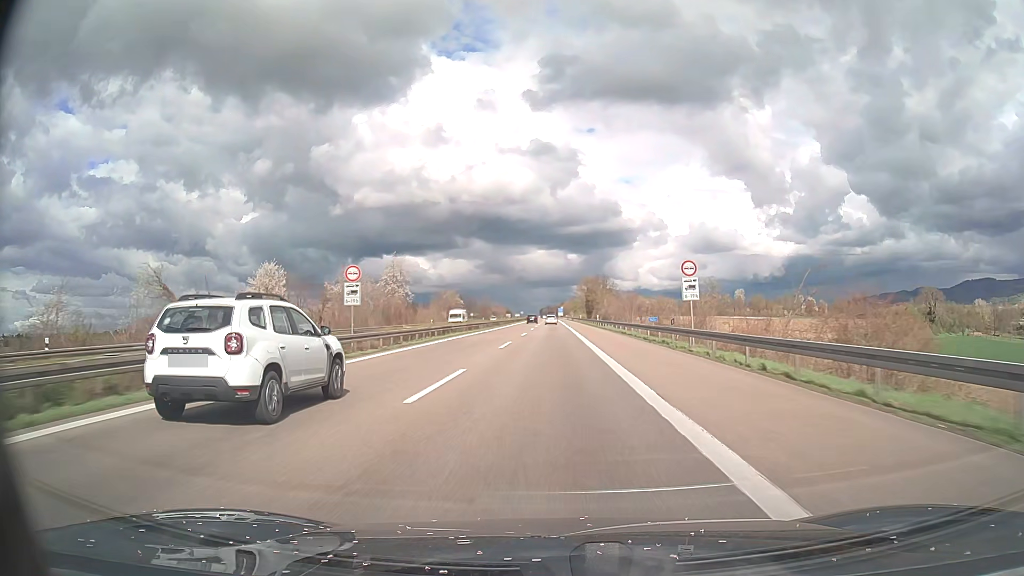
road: motorway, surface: asphalt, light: Day
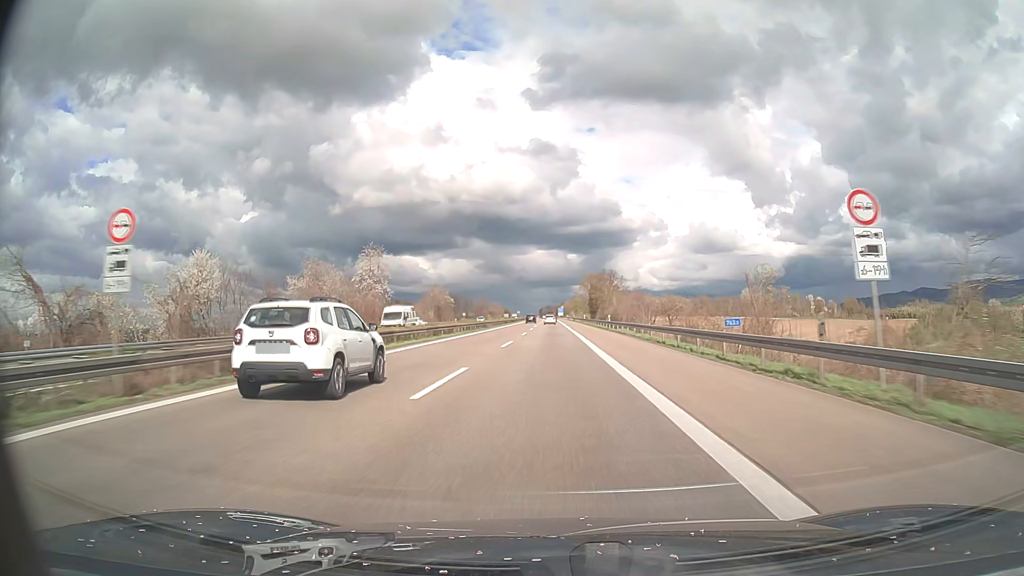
(0.0, +17.4) m; 0°
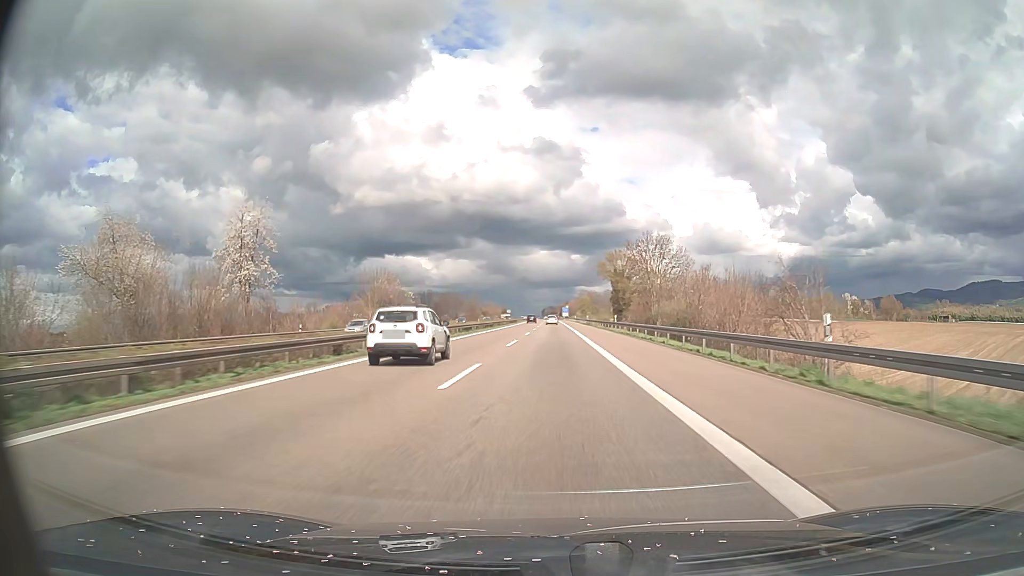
(-0.1, +52.3) m; 0°
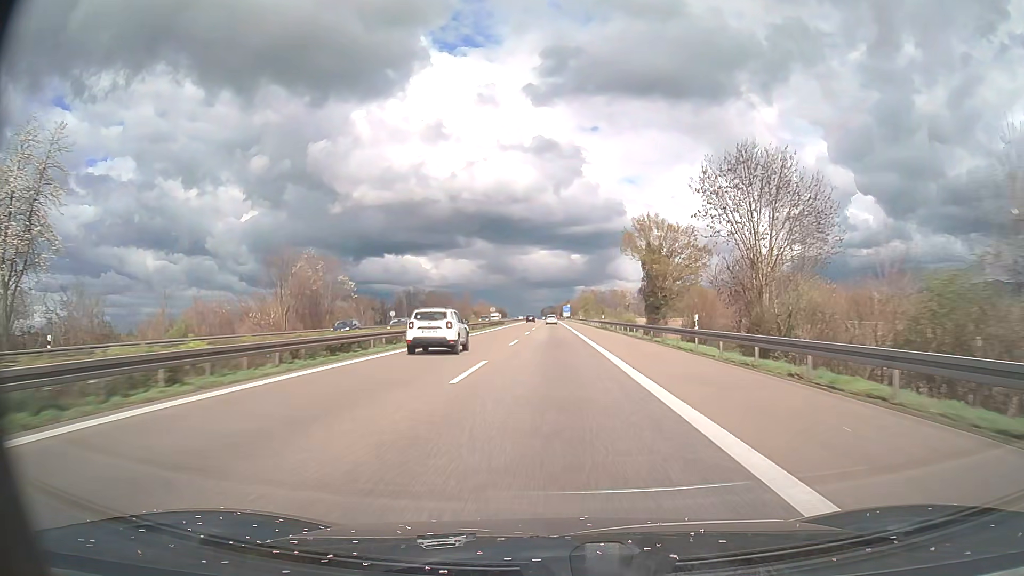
(0.0, +34.8) m; 0°
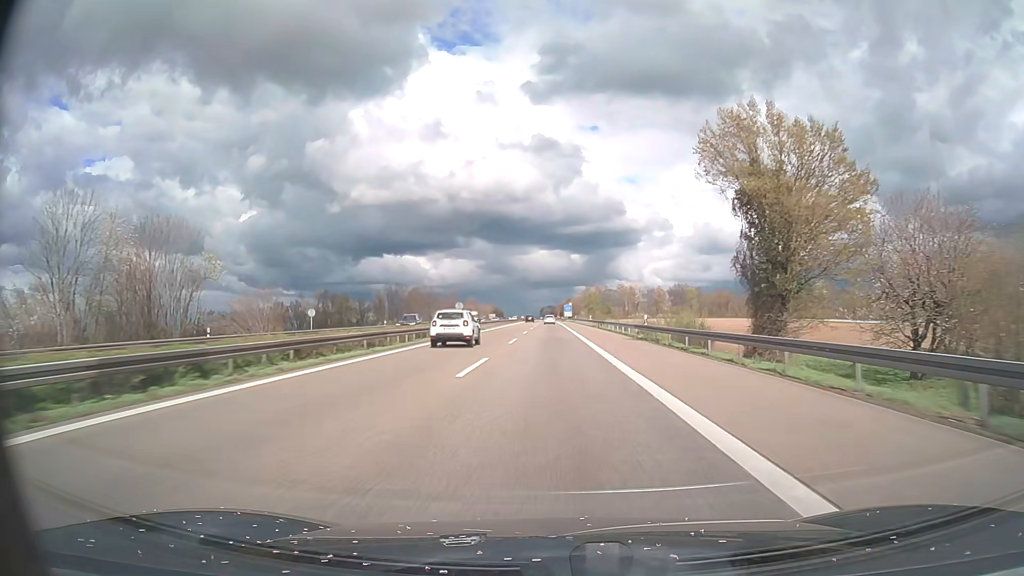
(0.0, +34.8) m; 0°
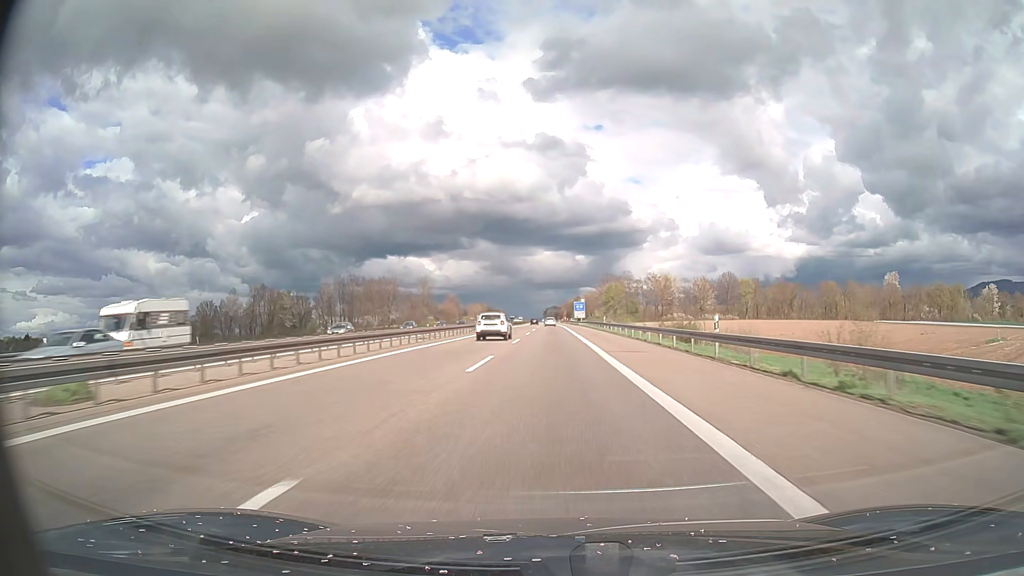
(-0.4, +69.6) m; -1°
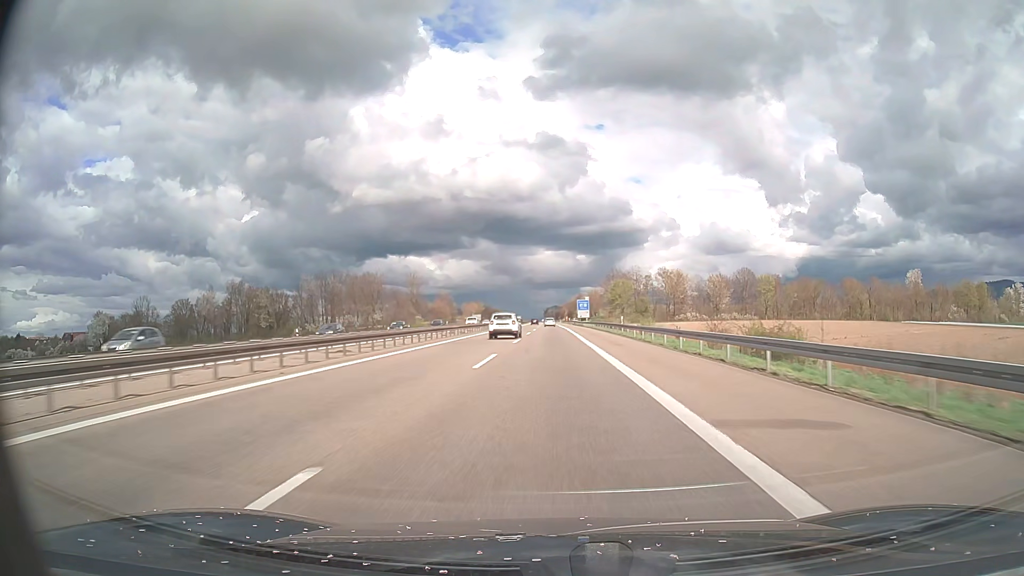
(0.0, +17.4) m; 0°
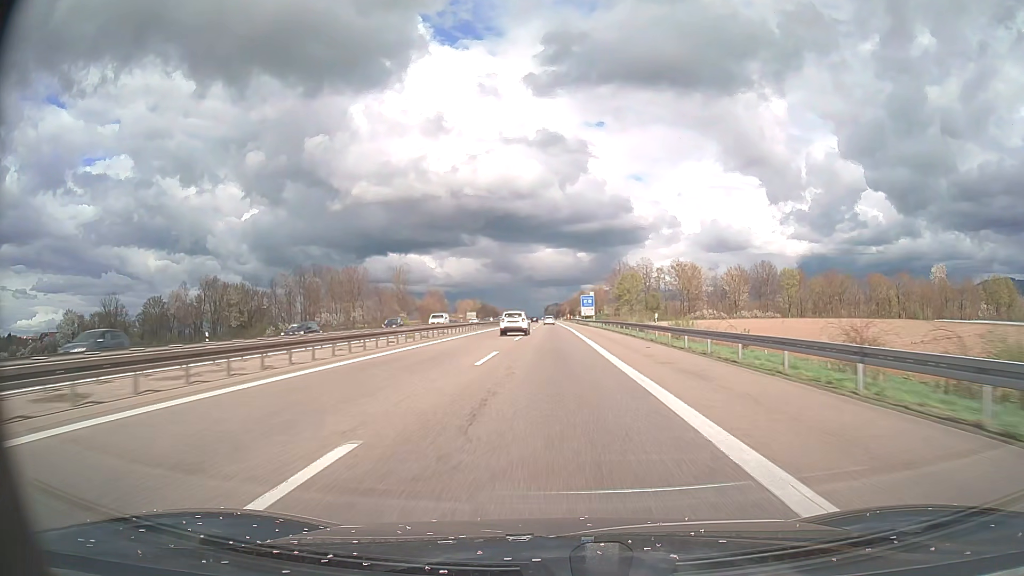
(0.0, +17.4) m; 0°
(0, +10) (0, +20) (0, +30) (0, +40) (0, +50) (0, +60) (0, +70) (0, +80) (0, +90) (0, +100) m
